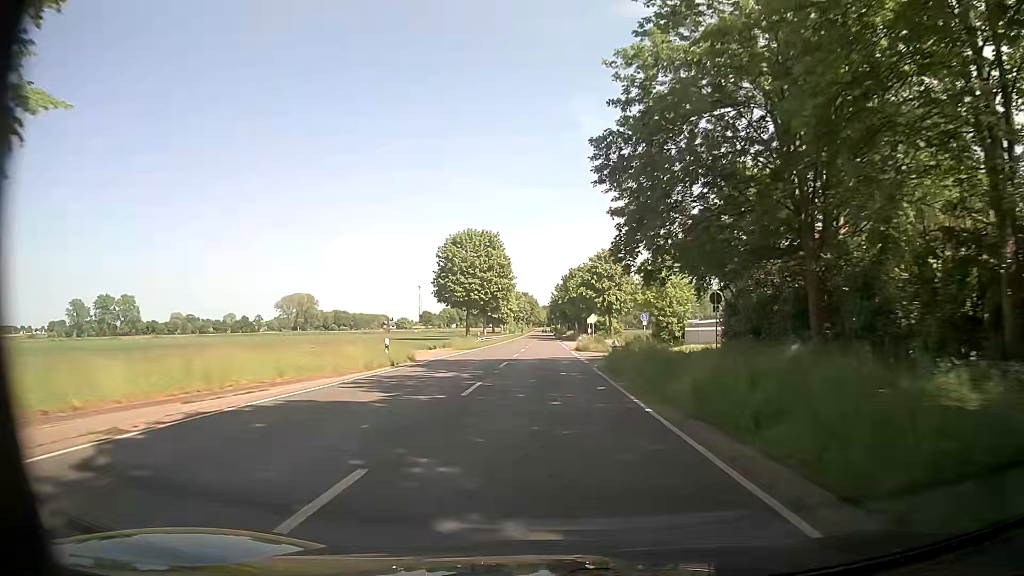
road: secondary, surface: asphalt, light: Day
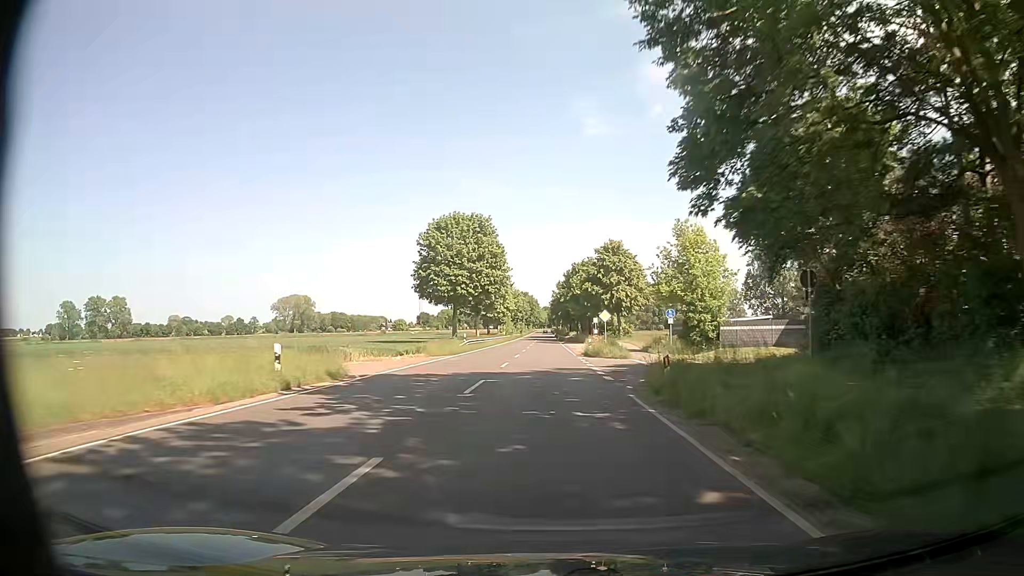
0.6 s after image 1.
(0.0, +11.4) m; 0°
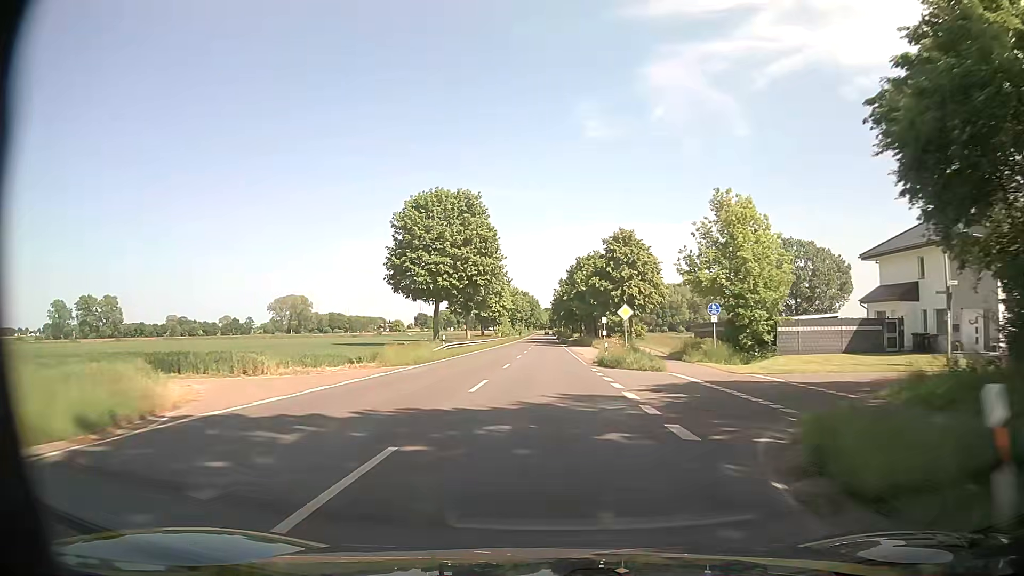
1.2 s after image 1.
(0.0, +11.4) m; 0°
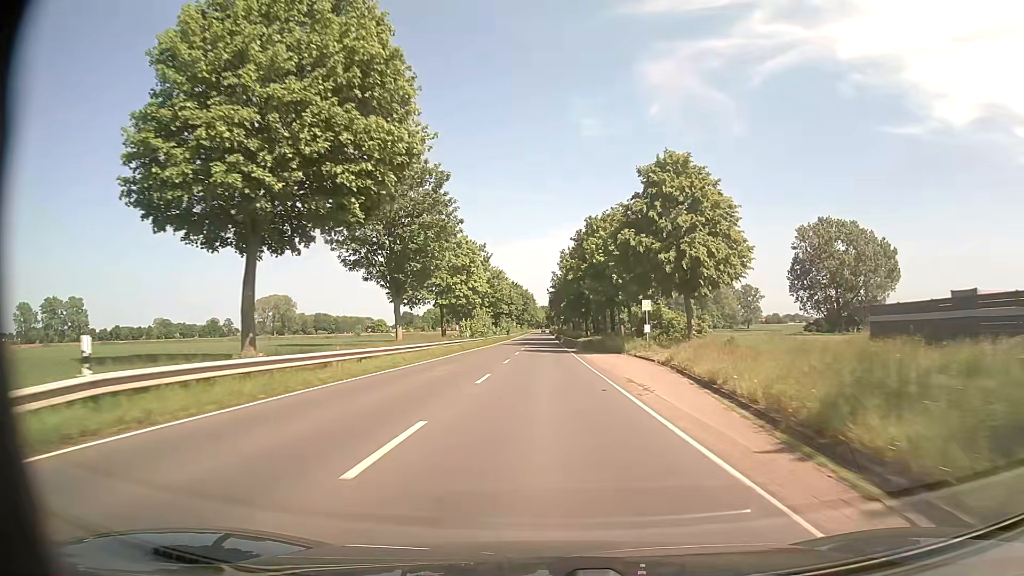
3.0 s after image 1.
(+0.1, +34.0) m; 0°
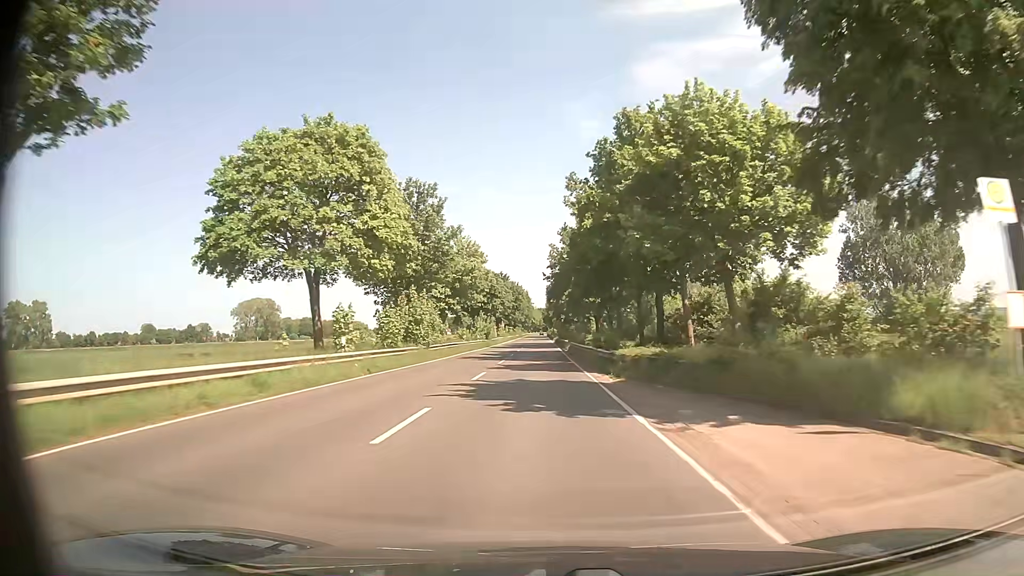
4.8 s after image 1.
(+0.1, +34.0) m; 0°
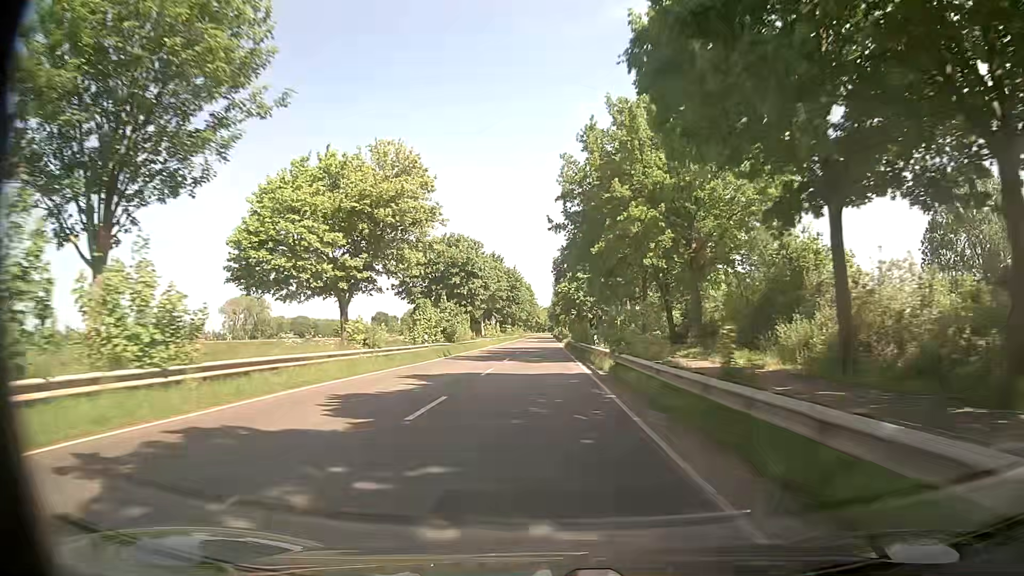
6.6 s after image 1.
(-0.3, +33.8) m; -1°
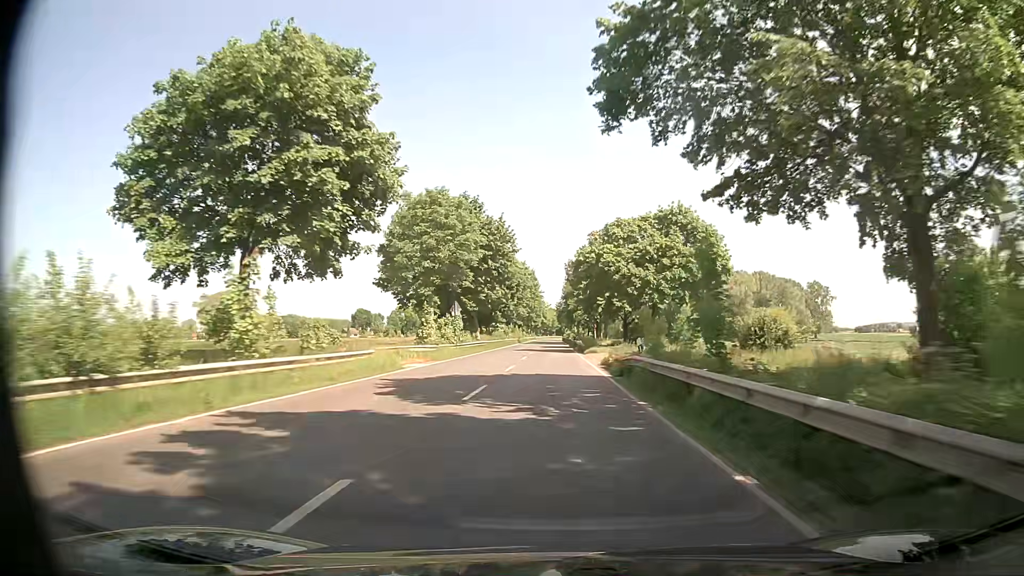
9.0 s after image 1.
(-0.1, +44.8) m; 0°
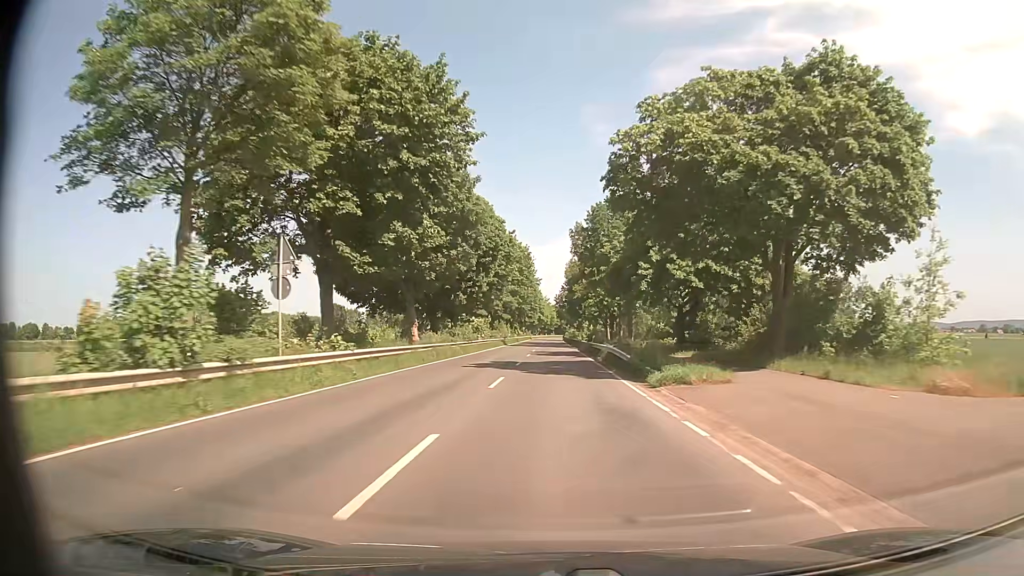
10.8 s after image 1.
(-0.1, +33.3) m; 0°
(0, +10) (0, +20) (0, +30) (0, +40) (0, +50) (+1, +60) (+1, +70) (+1, +80) (+1, +90) (+1, +100) m
